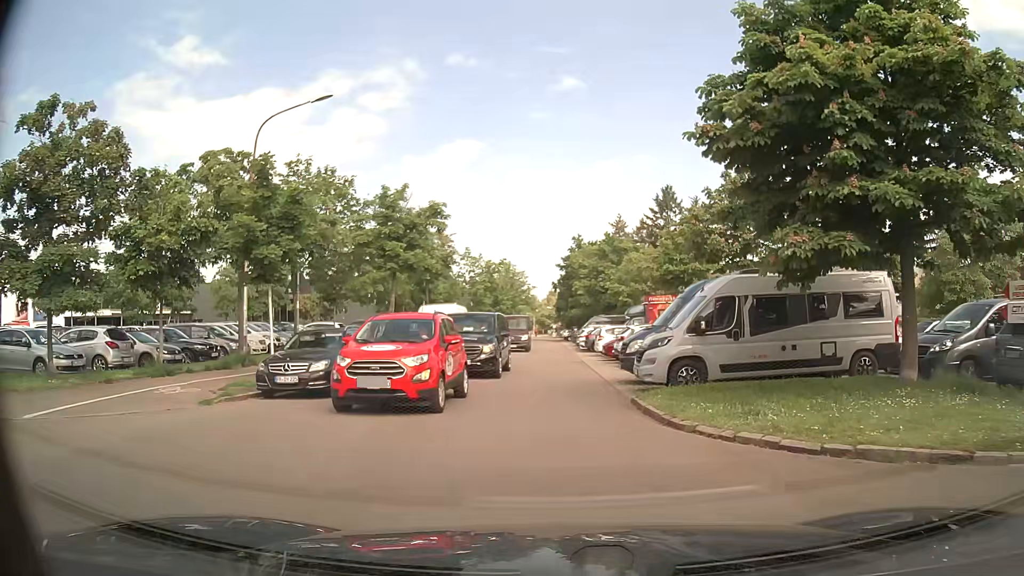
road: residential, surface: asphalt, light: Day
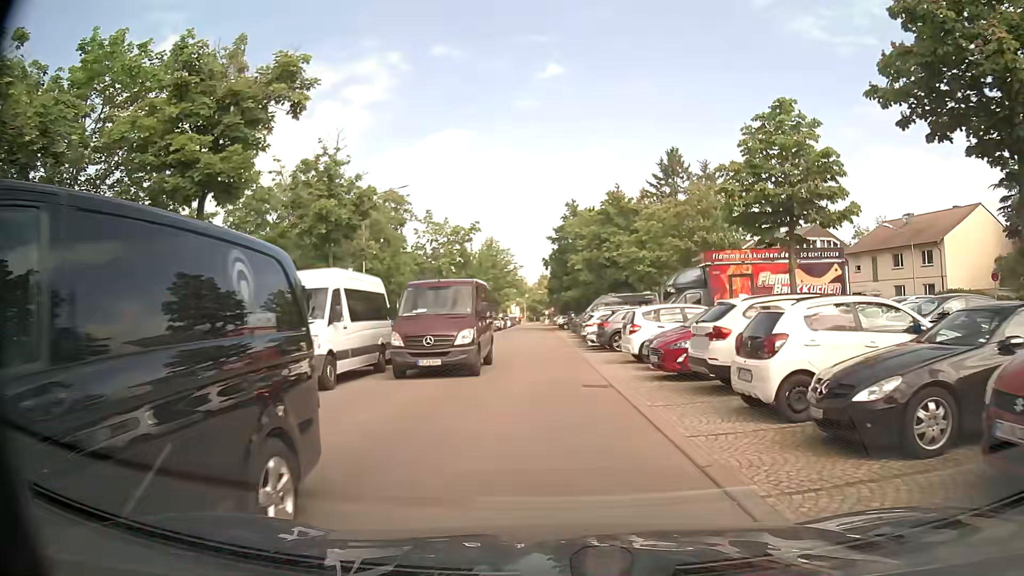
(0.0, +16.3) m; +1°
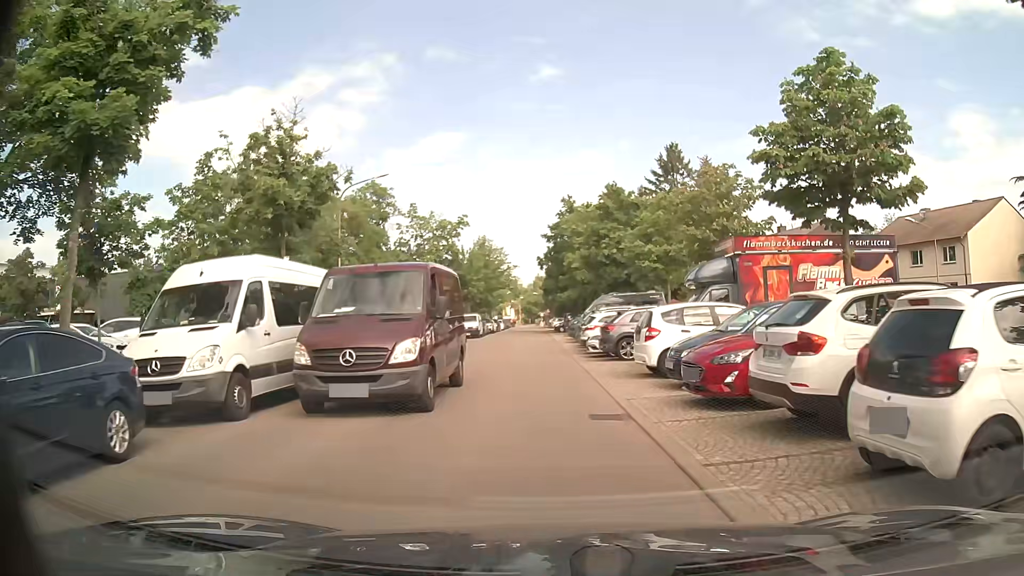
(0.0, +4.0) m; 0°
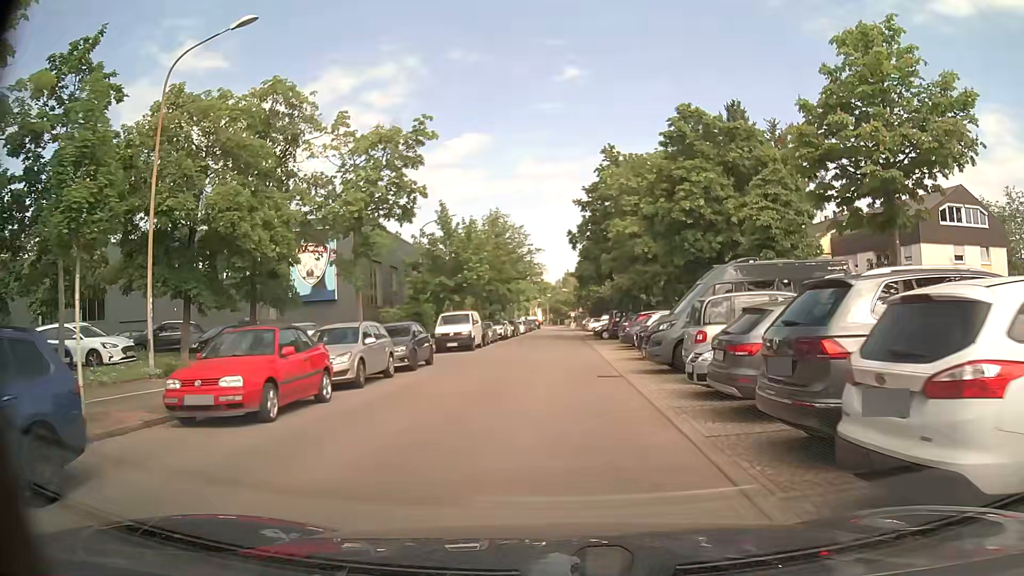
(-0.6, +21.4) m; -3°
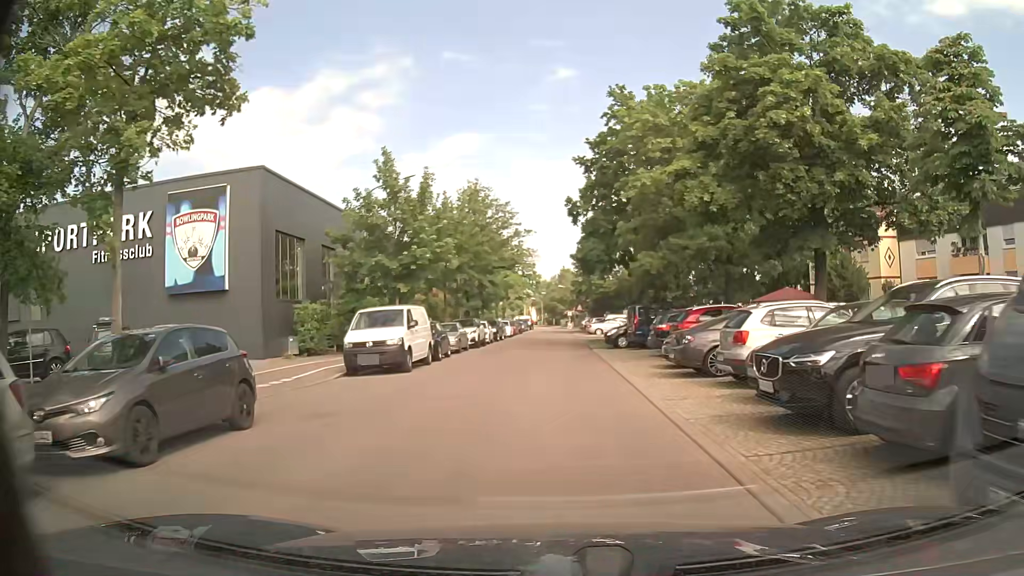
(+0.1, +13.6) m; +1°
(0, +10) (0, +20) (0, +30) (0, +40) (0, +50) (0, +60) (0, +70) (0, +80) (-1, +90) (-1, +100) m
